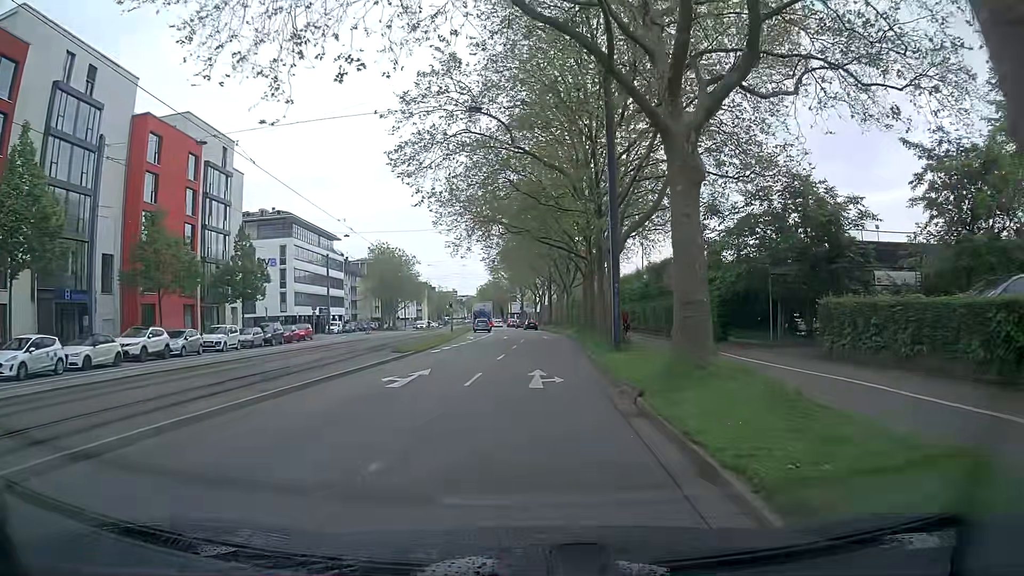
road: primary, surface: asphalt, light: Day
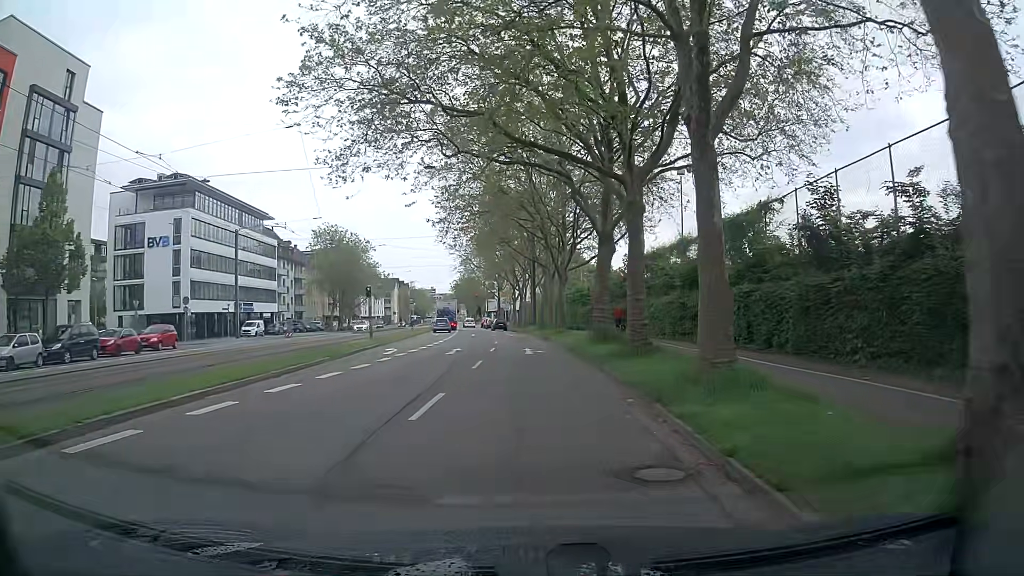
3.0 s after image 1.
(+0.5, +23.3) m; +2°
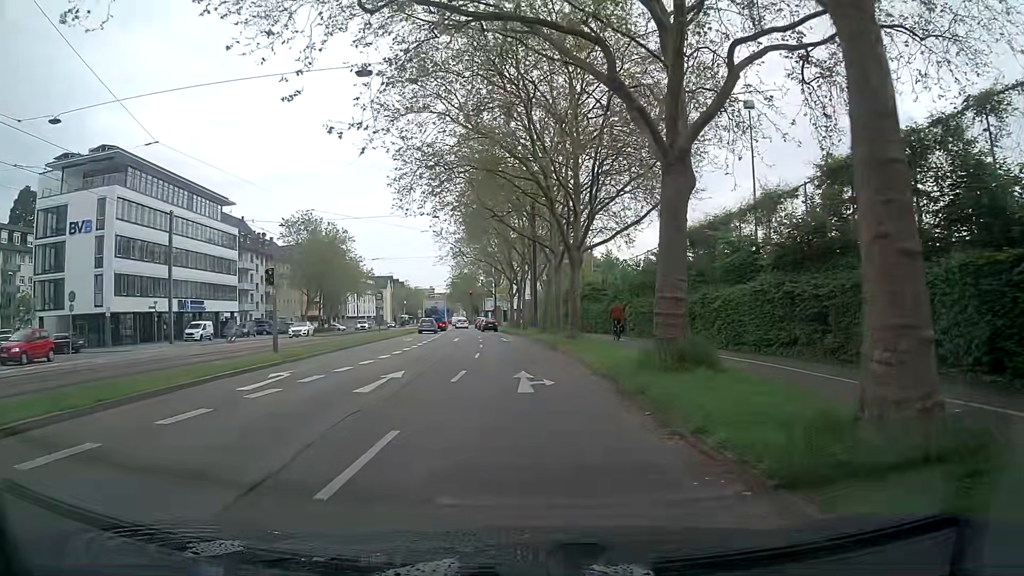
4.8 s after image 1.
(-0.1, +13.2) m; -1°
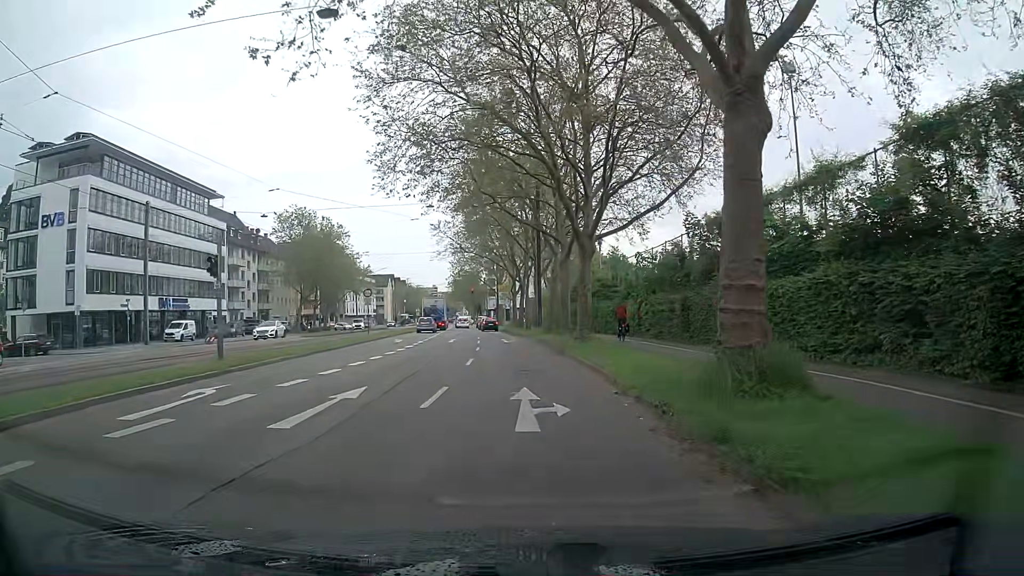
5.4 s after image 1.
(0.0, +4.3) m; +1°
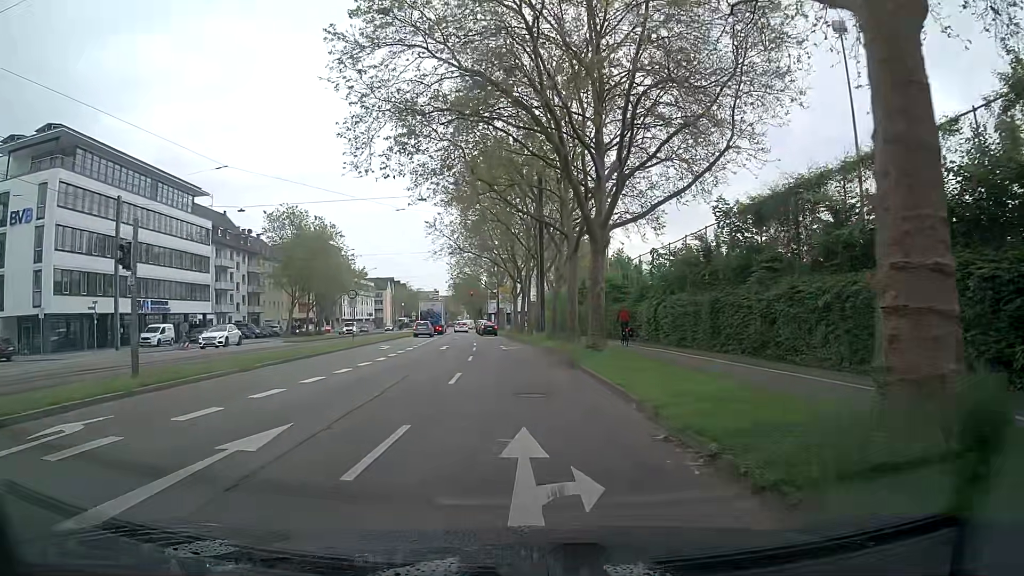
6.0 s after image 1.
(0.0, +4.3) m; -2°
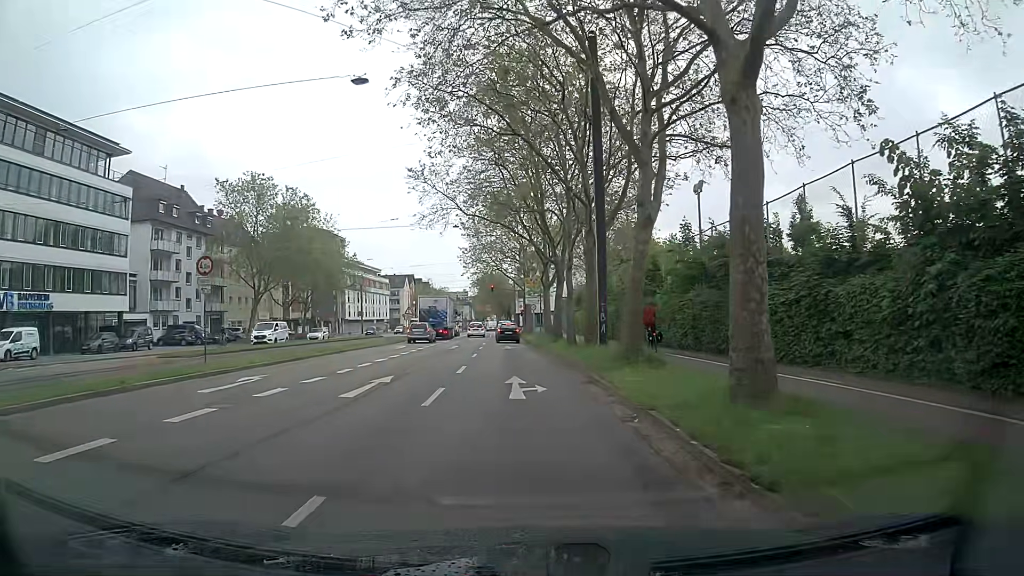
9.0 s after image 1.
(-0.1, +21.7) m; -1°
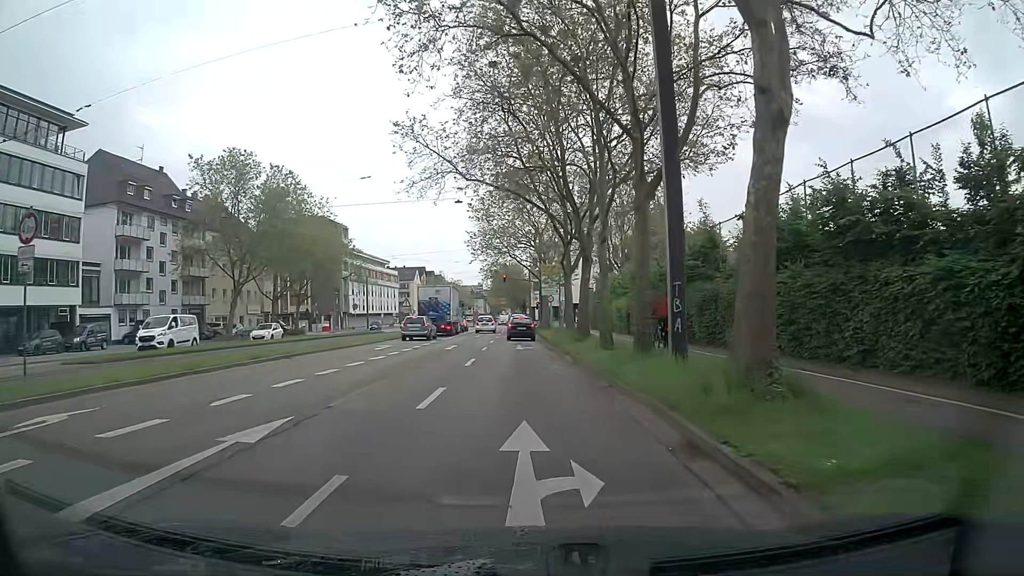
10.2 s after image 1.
(-0.2, +8.5) m; -2°
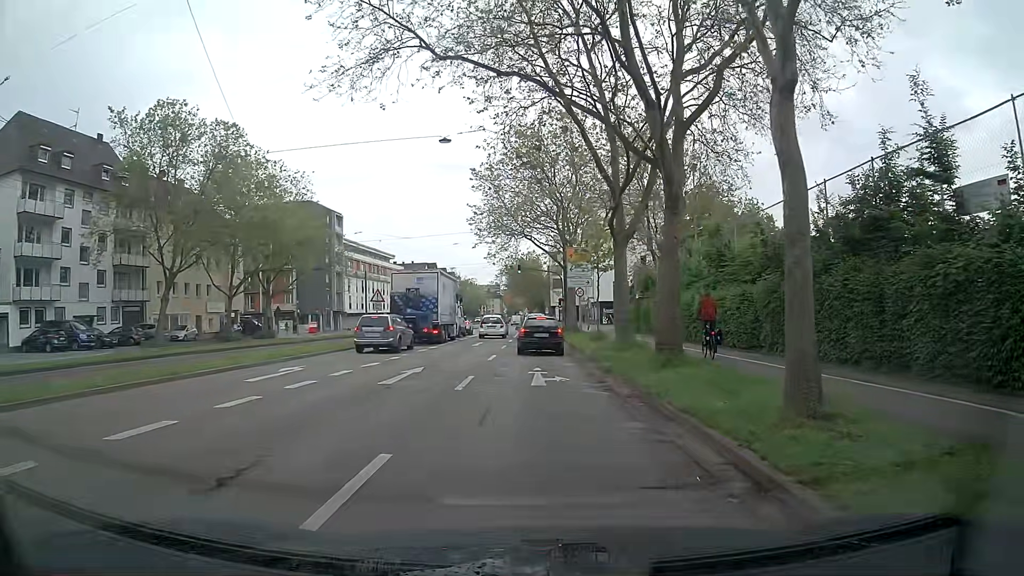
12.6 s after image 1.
(-0.1, +15.3) m; 0°
